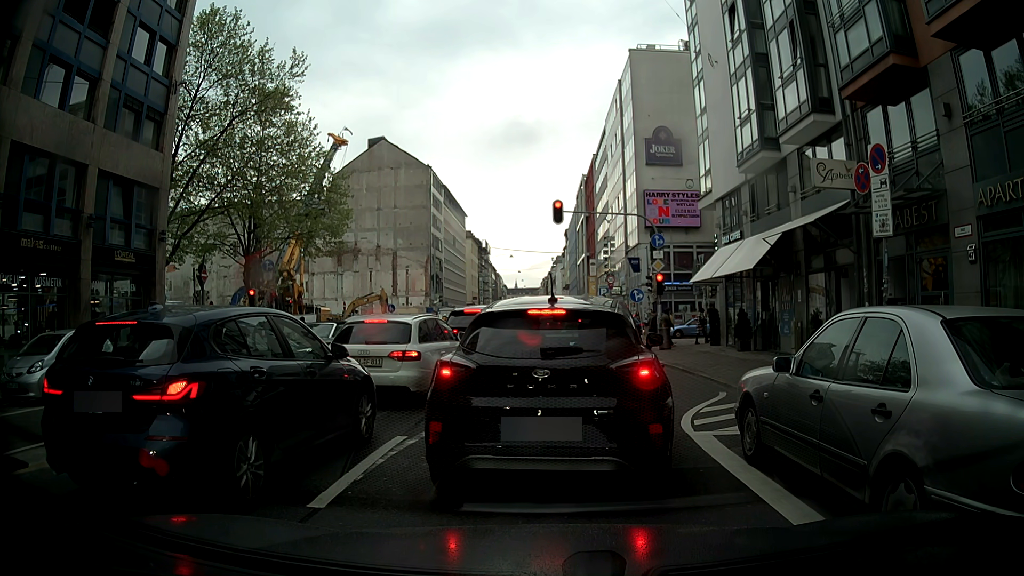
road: secondary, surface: asphalt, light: Day
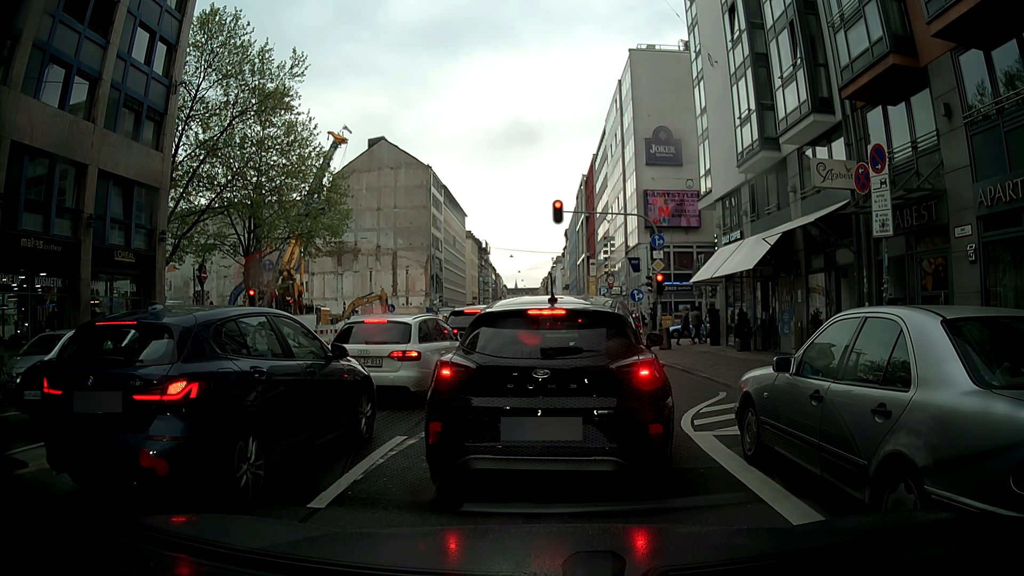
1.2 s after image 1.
(0.0, 0.0) m; 0°
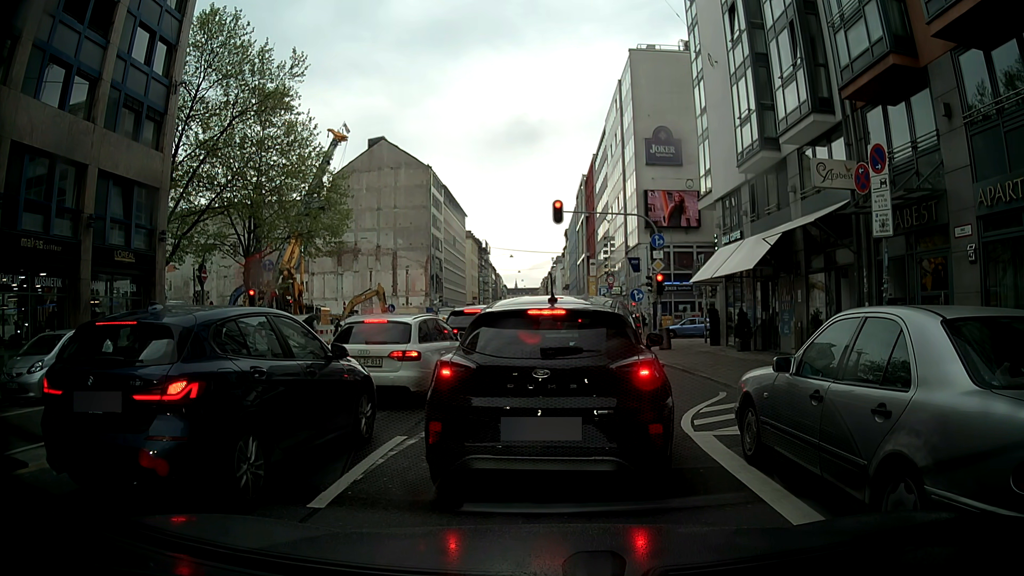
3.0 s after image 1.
(0.0, 0.0) m; 0°
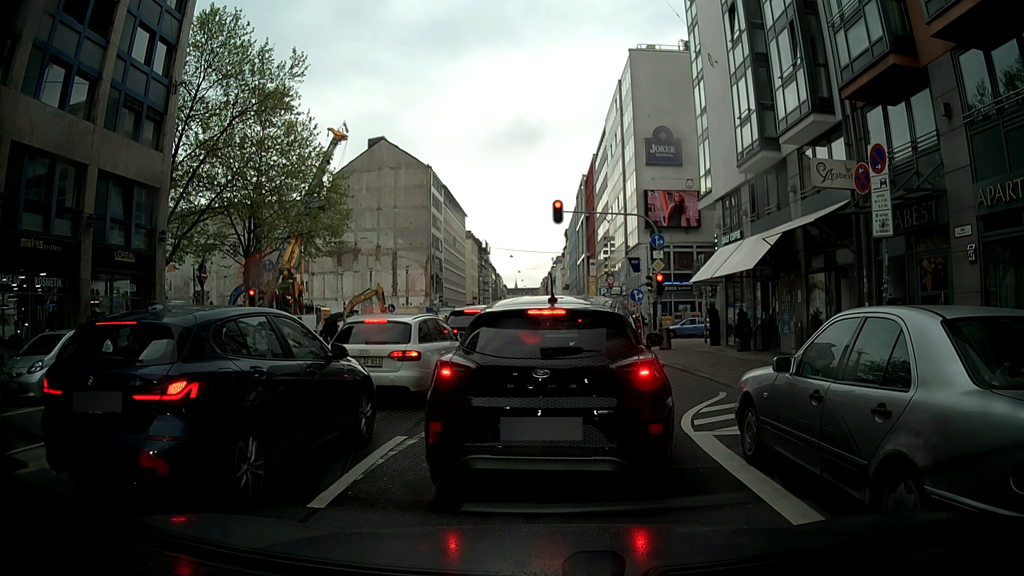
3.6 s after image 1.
(0.0, 0.0) m; 0°
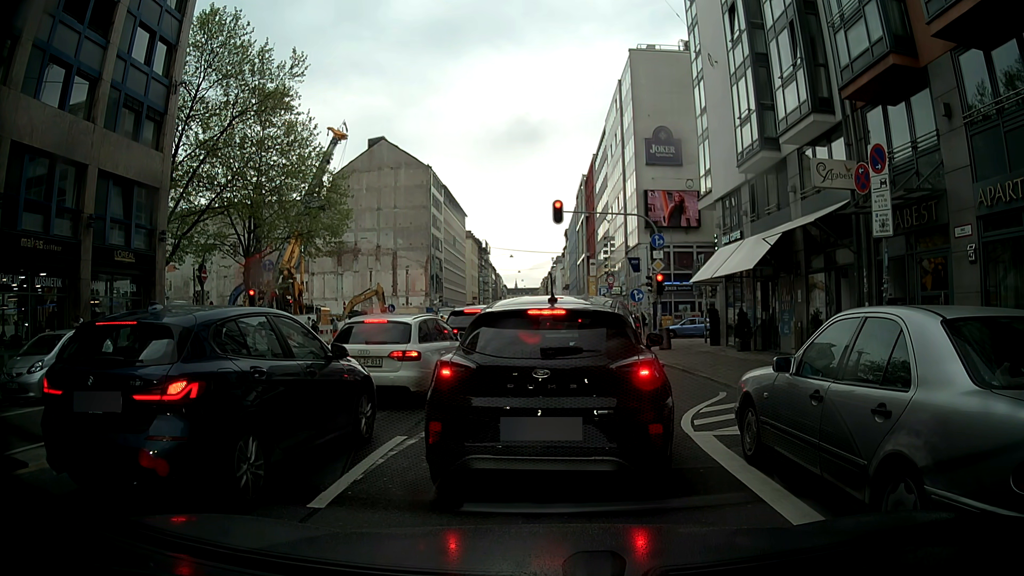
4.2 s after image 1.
(0.0, 0.0) m; 0°
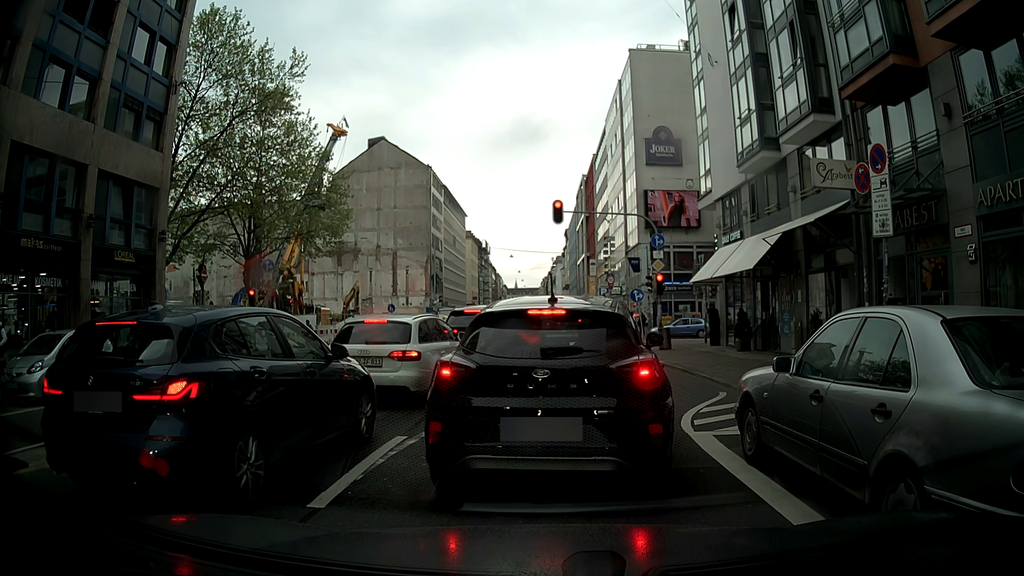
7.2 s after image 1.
(0.0, 0.0) m; 0°
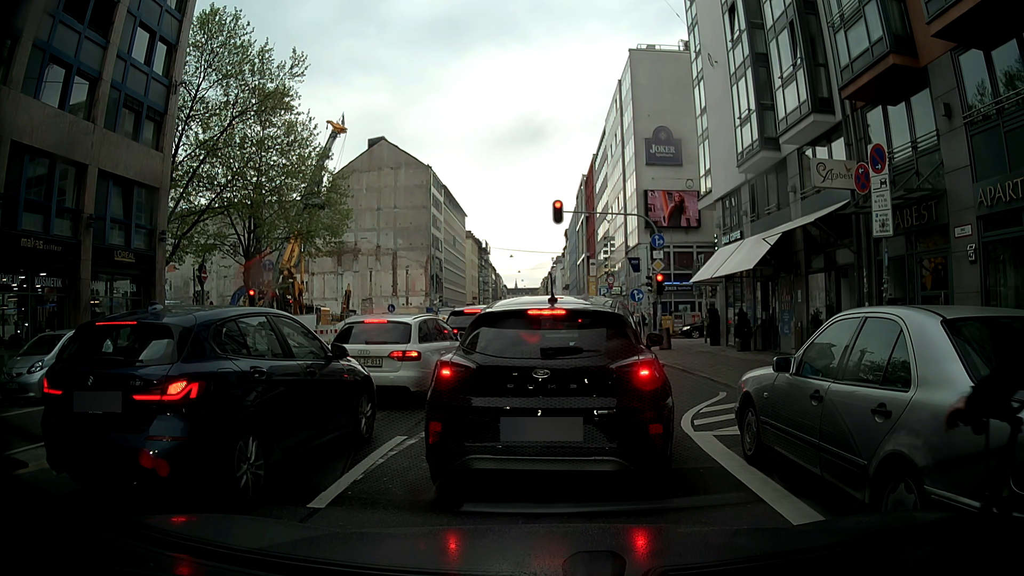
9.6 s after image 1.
(0.0, 0.0) m; 0°
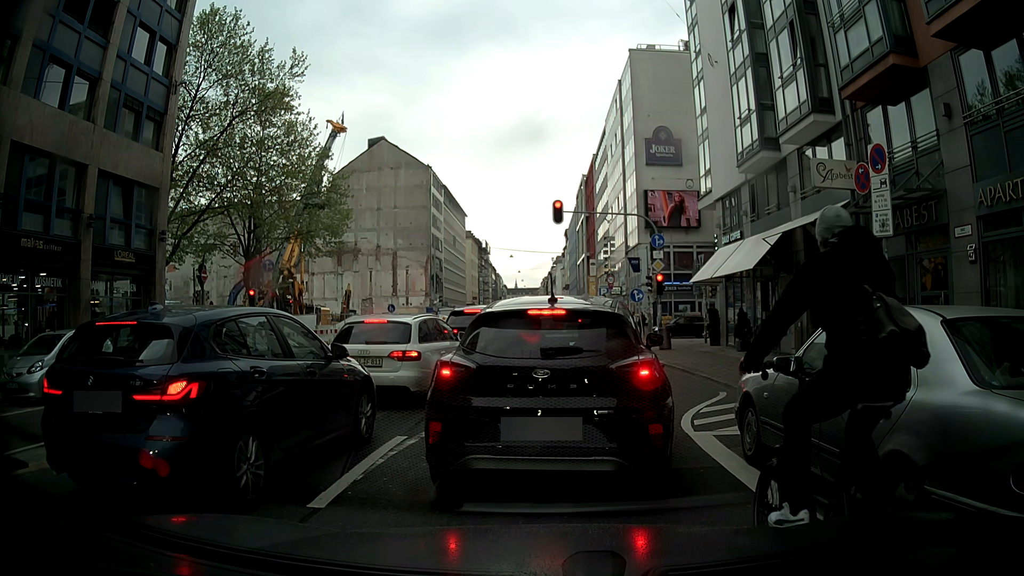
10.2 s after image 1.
(0.0, 0.0) m; 0°
